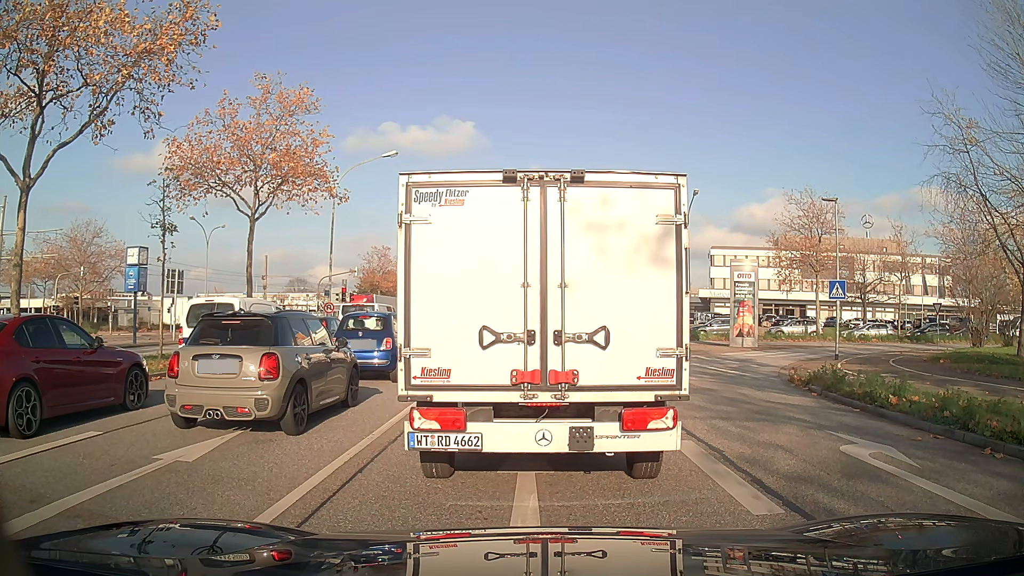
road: primary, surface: asphalt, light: Day
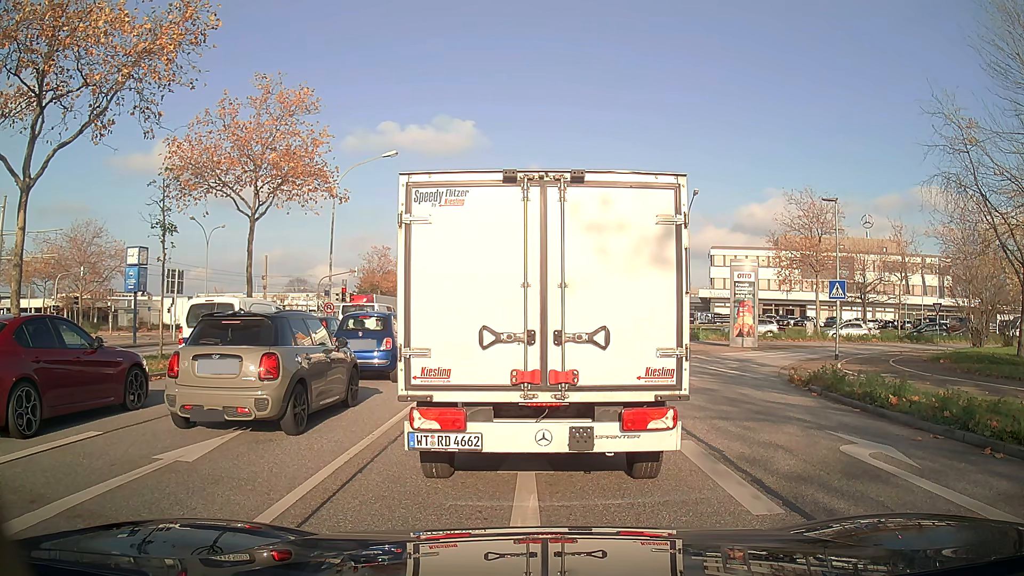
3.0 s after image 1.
(0.0, 0.0) m; 0°
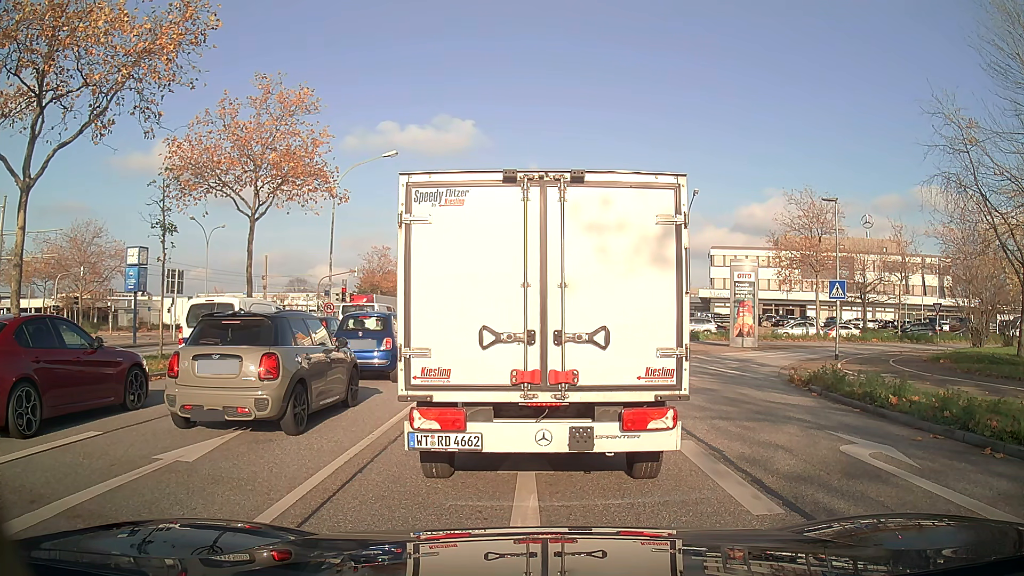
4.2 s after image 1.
(0.0, 0.0) m; 0°
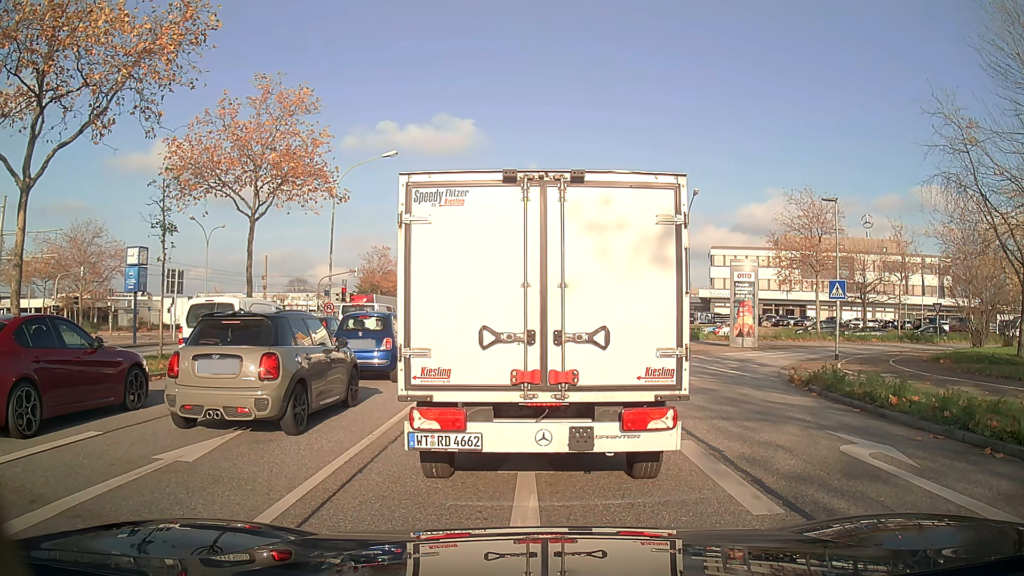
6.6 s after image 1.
(0.0, 0.0) m; 0°
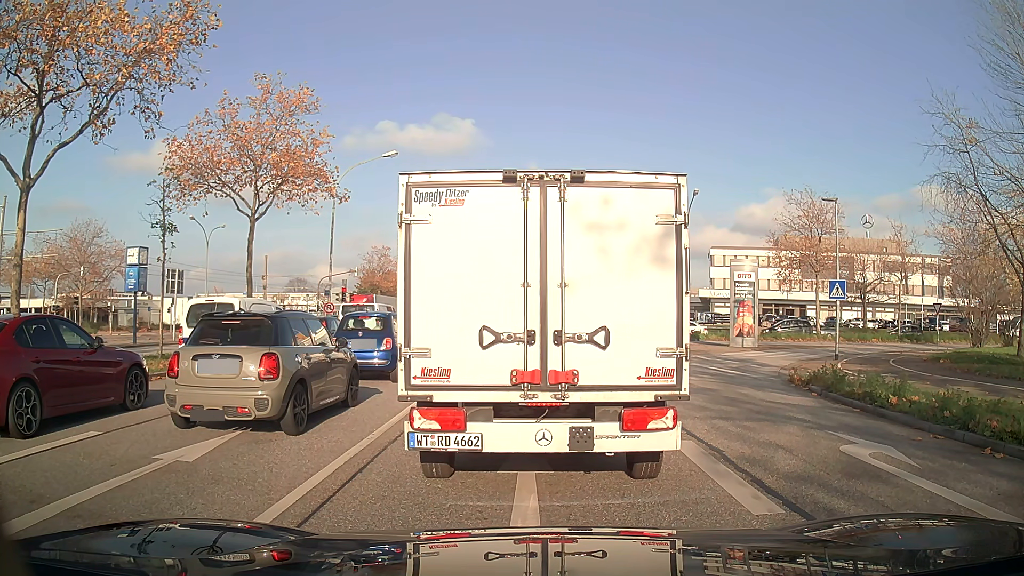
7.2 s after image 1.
(0.0, 0.0) m; 0°
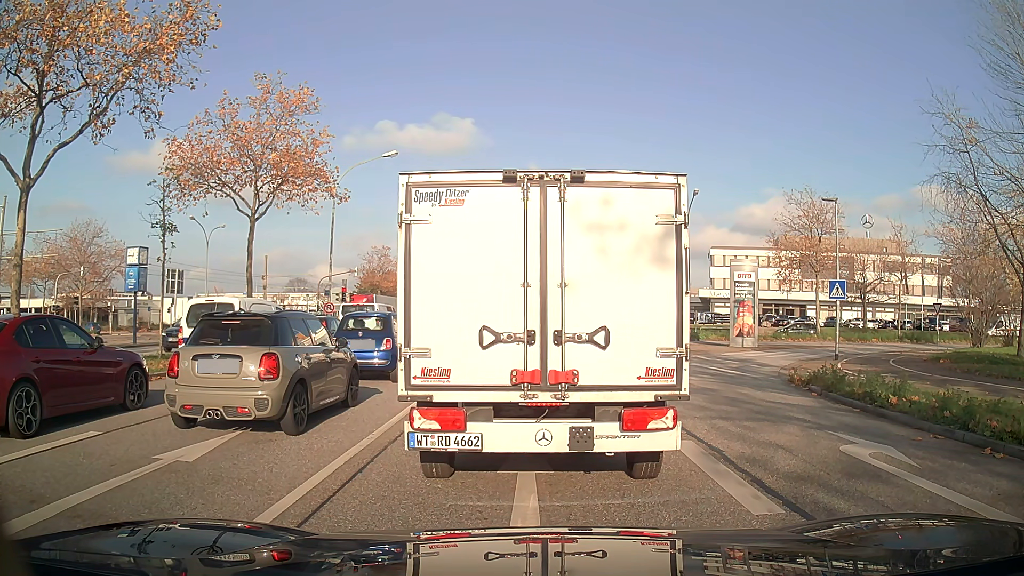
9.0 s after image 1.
(0.0, 0.0) m; 0°
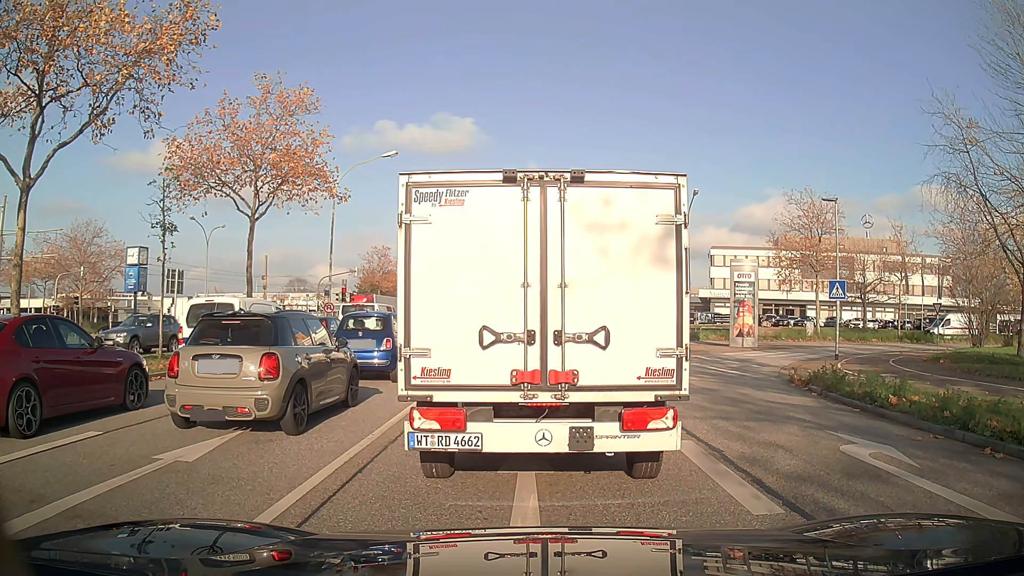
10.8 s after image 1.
(0.0, 0.0) m; 0°
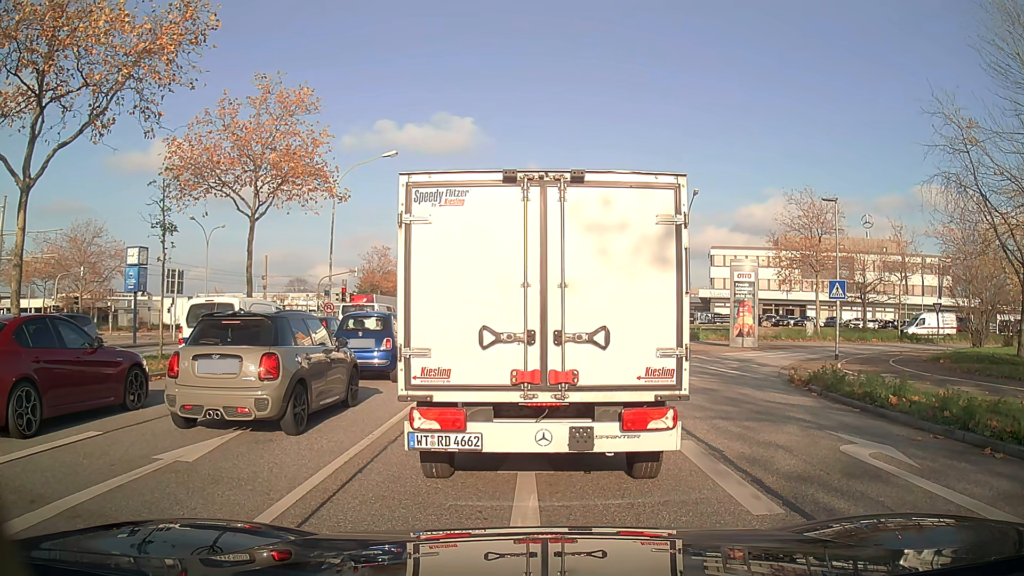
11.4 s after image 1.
(0.0, 0.0) m; 0°
(0, +10) (0, +20) (0, +30) (0, +40) (0, +50) (0, +60) (0, +70) (0, +80) (-1, +90) (-1, +100) m
